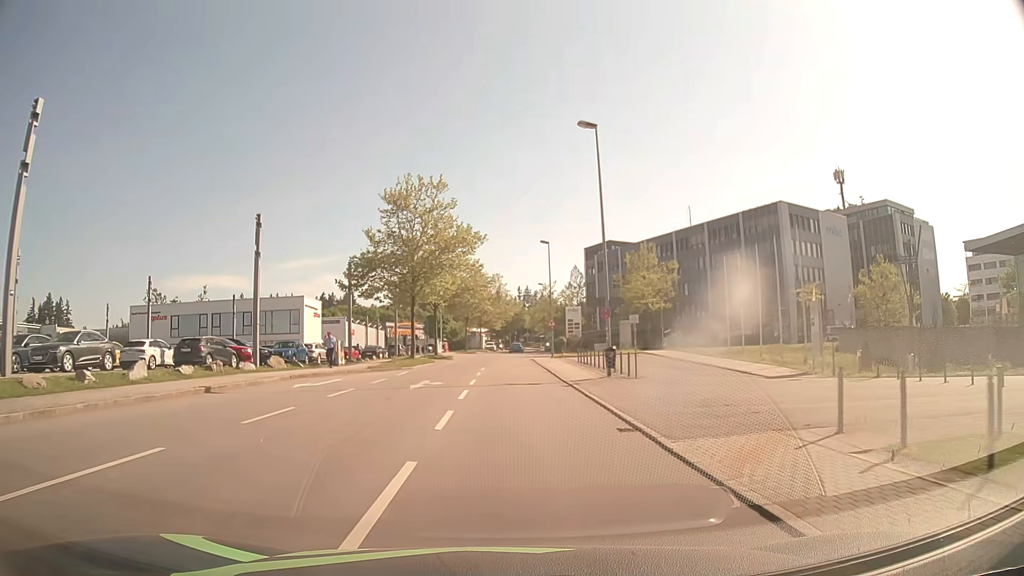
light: Day
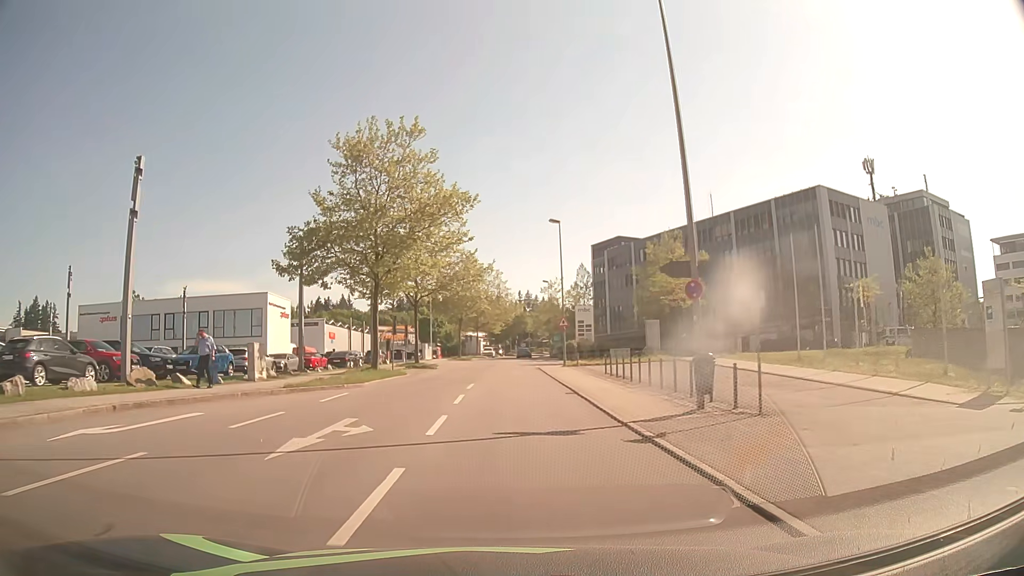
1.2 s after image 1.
(0.0, +12.5) m; 0°
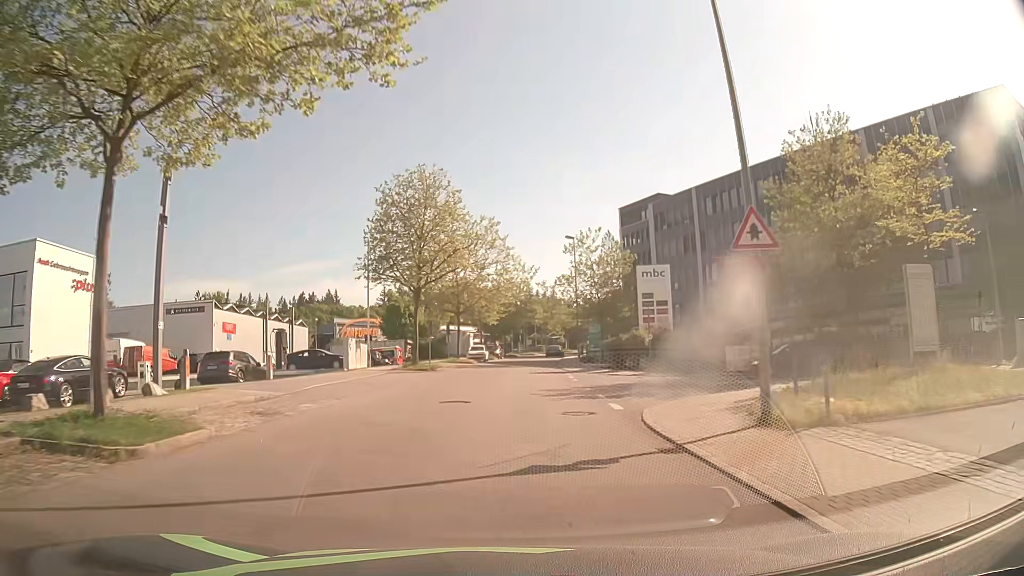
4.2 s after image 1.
(-0.1, +36.2) m; 0°
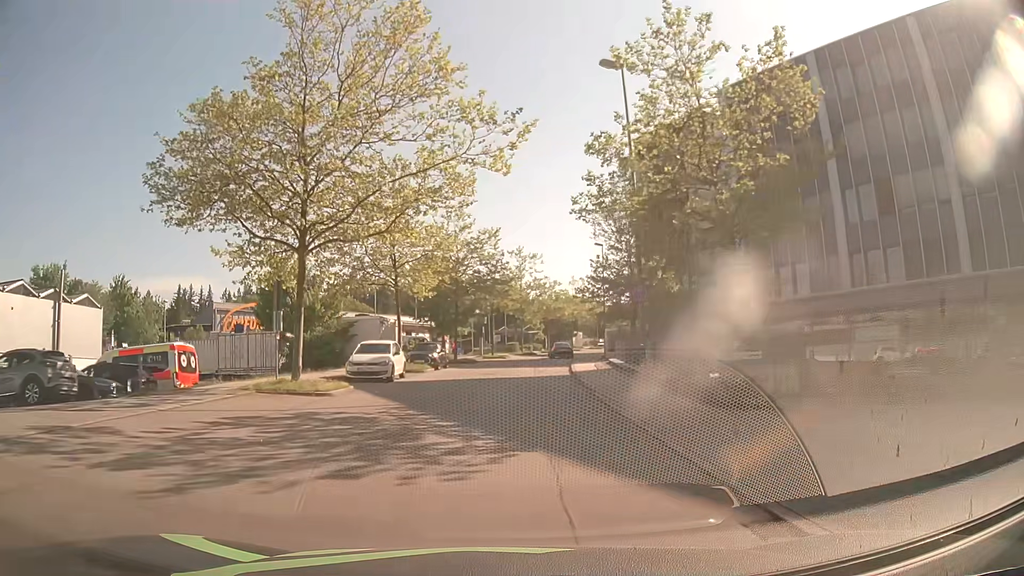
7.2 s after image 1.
(+0.9, +36.1) m; +3°
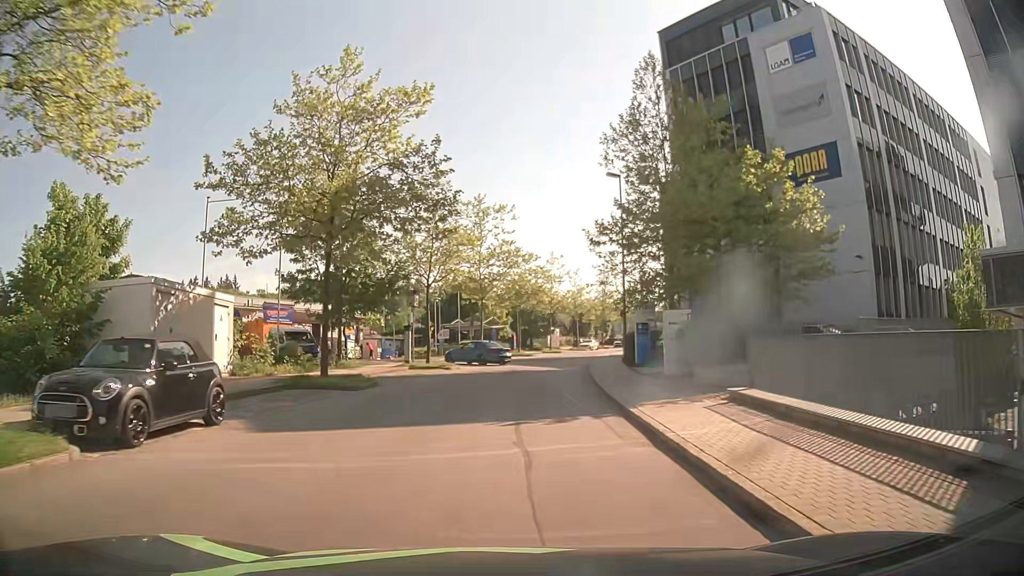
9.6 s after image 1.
(+0.7, +26.1) m; +3°
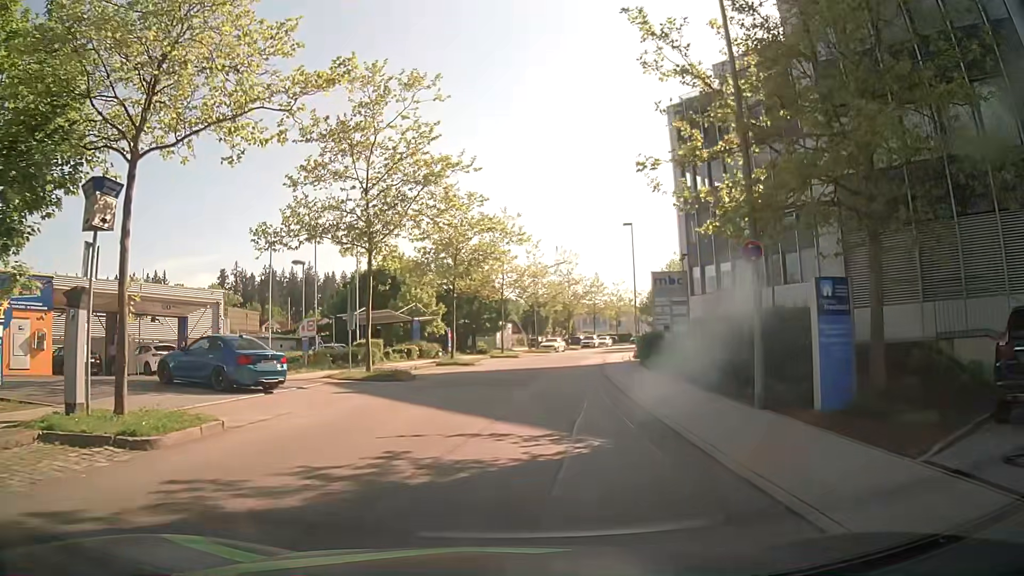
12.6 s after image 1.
(+0.9, +24.0) m; +4°
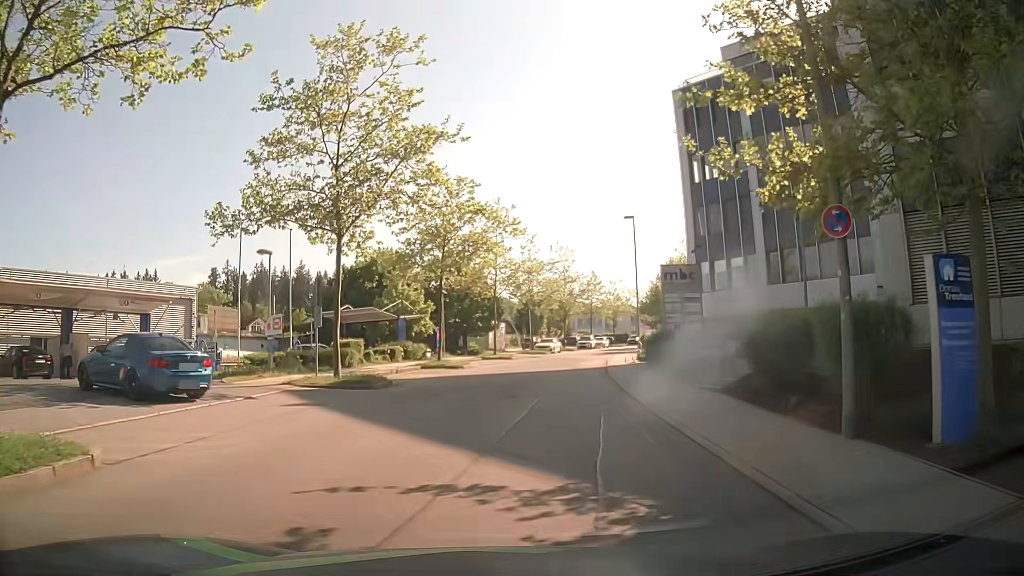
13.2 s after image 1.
(0.0, +3.3) m; 0°
